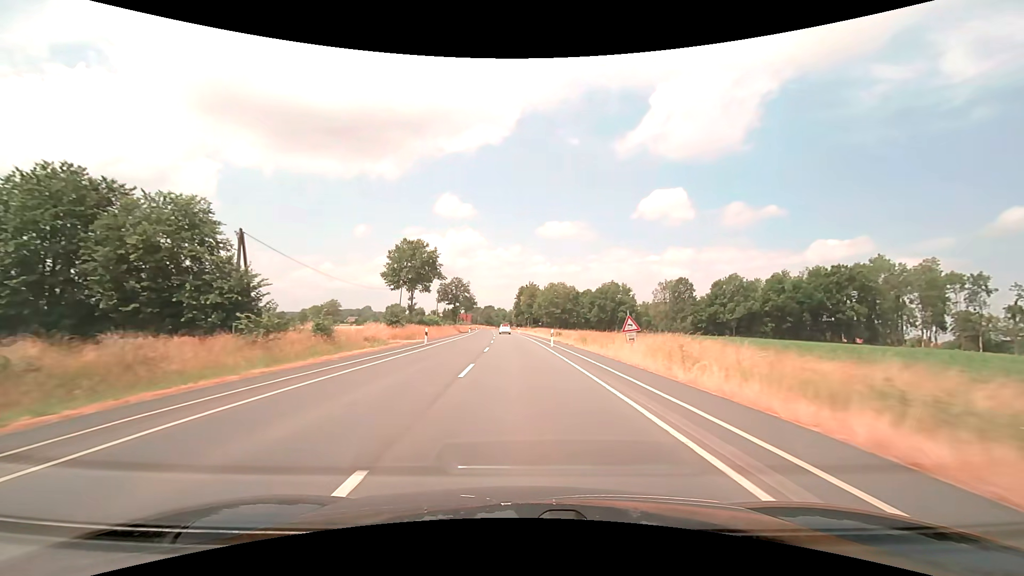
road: secondary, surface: asphalt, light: Day
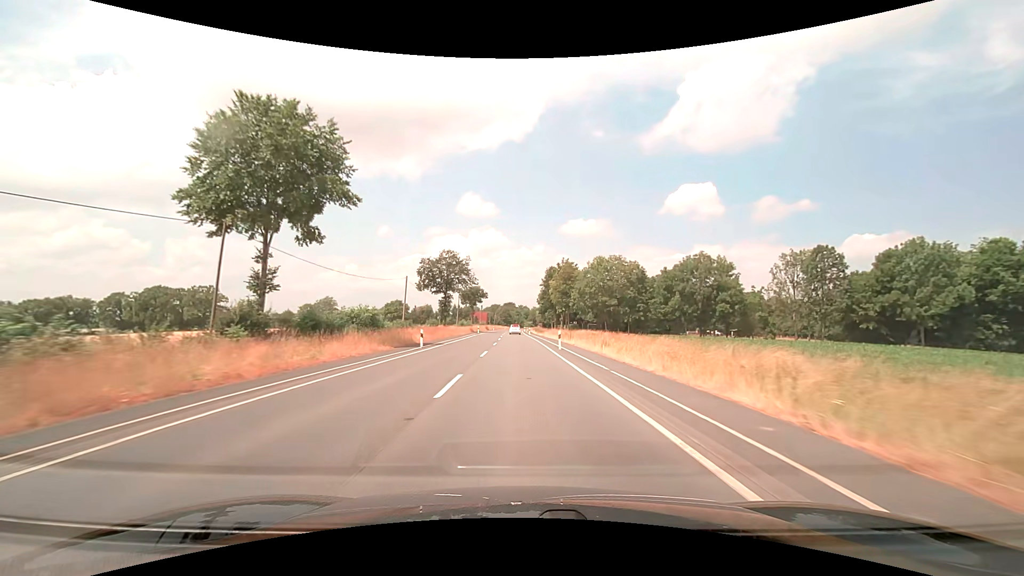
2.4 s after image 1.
(-1.3, +52.0) m; -3°
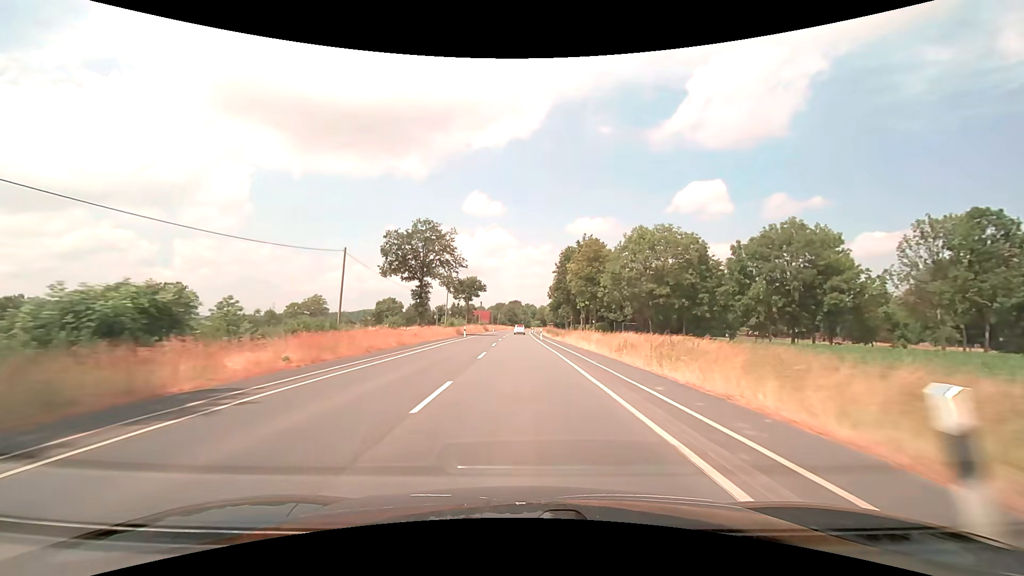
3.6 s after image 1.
(-0.2, +25.9) m; -1°
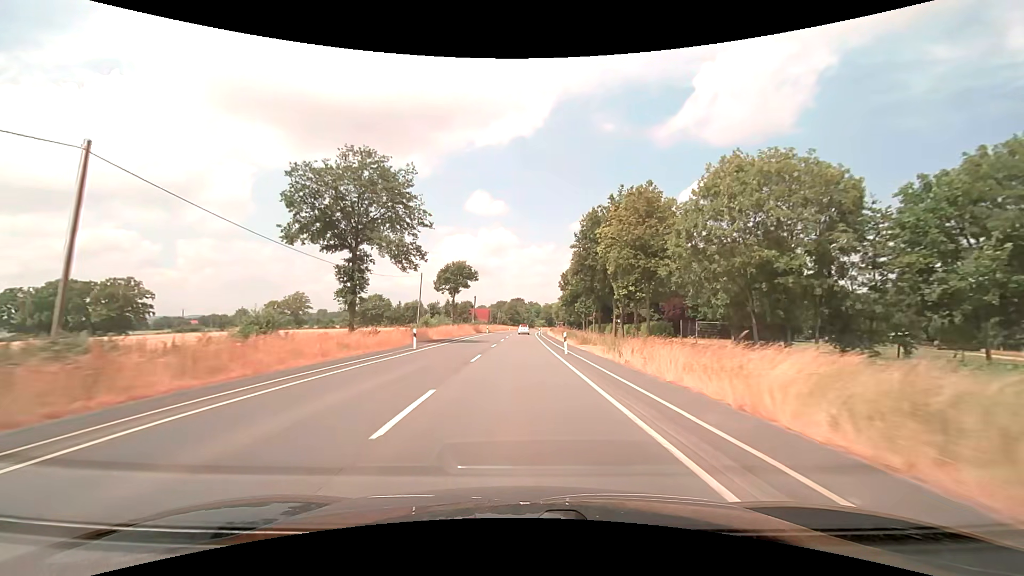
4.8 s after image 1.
(-0.1, +25.9) m; 0°
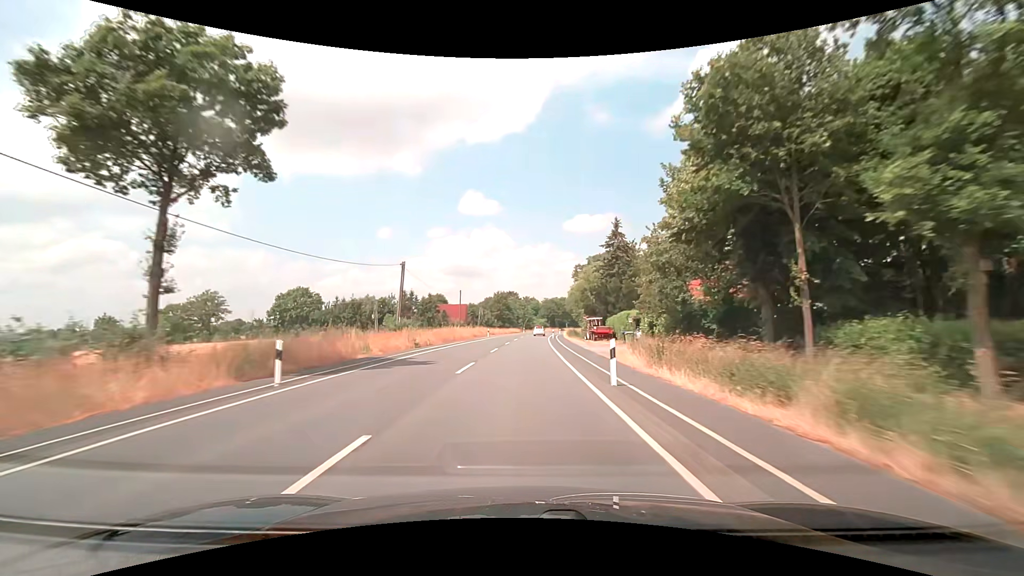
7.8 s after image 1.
(+0.3, +64.5) m; +1°
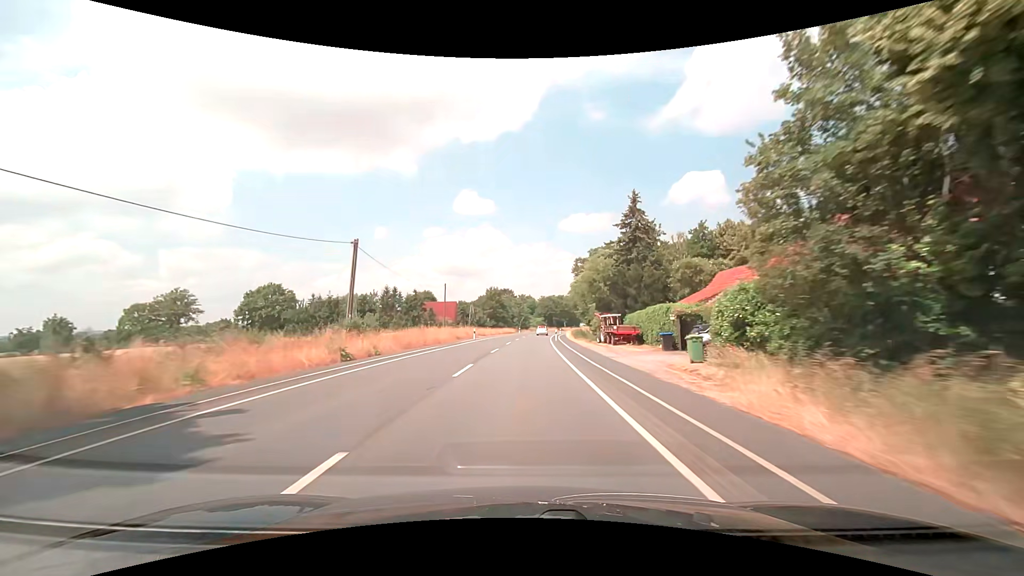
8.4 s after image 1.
(+0.1, +12.9) m; +1°
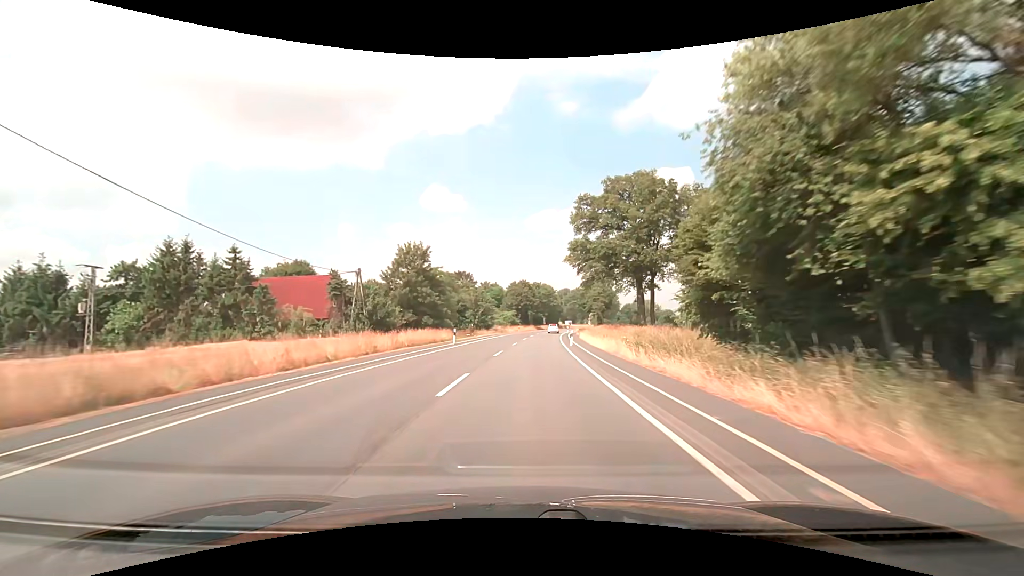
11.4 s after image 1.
(+1.5, +64.3) m; +3°
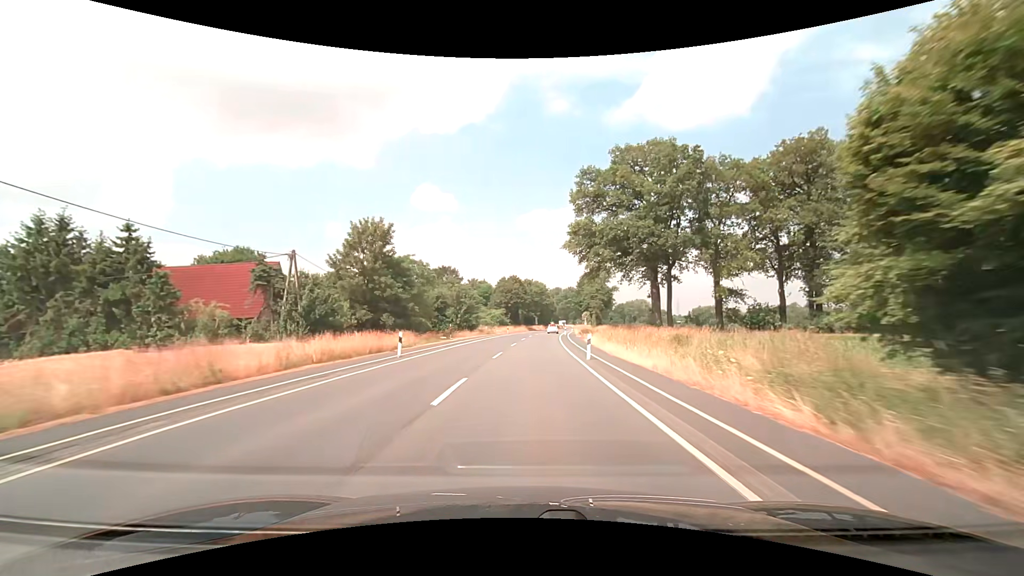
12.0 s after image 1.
(+0.1, +12.9) m; +1°
(0, +10) (0, +20) (+1, +30) (+1, +40) (+2, +50) (+3, +60) (+4, +70) (+5, +80) (+6, +90) (+7, +100) m
